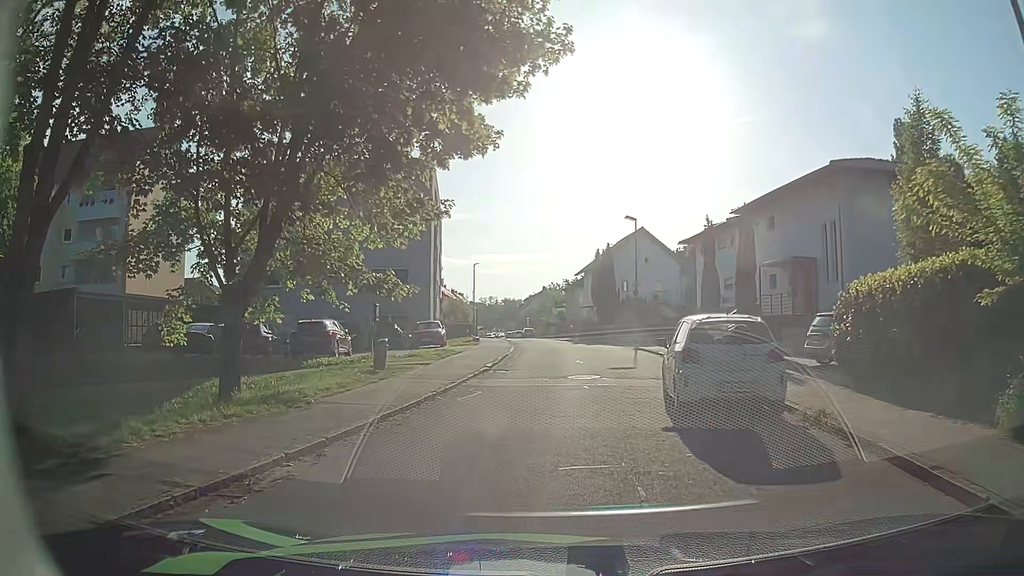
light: Day
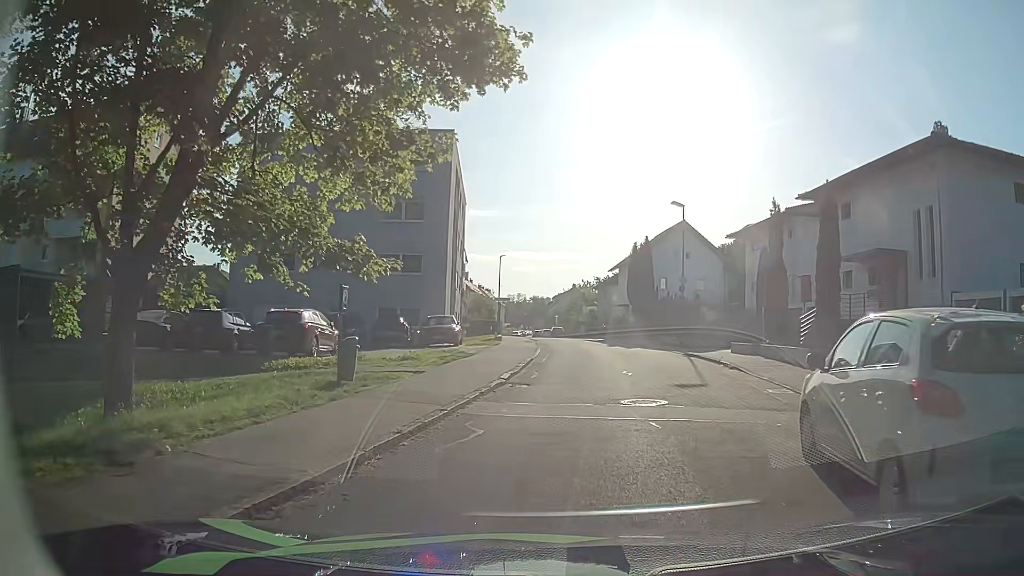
(-0.2, +5.6) m; -3°
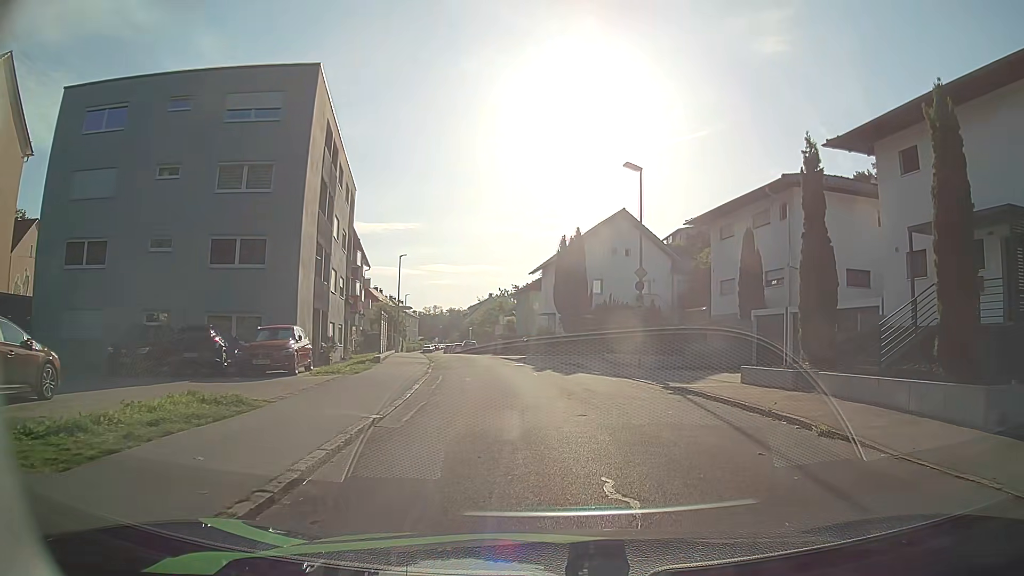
(+0.7, +11.7) m; +8°
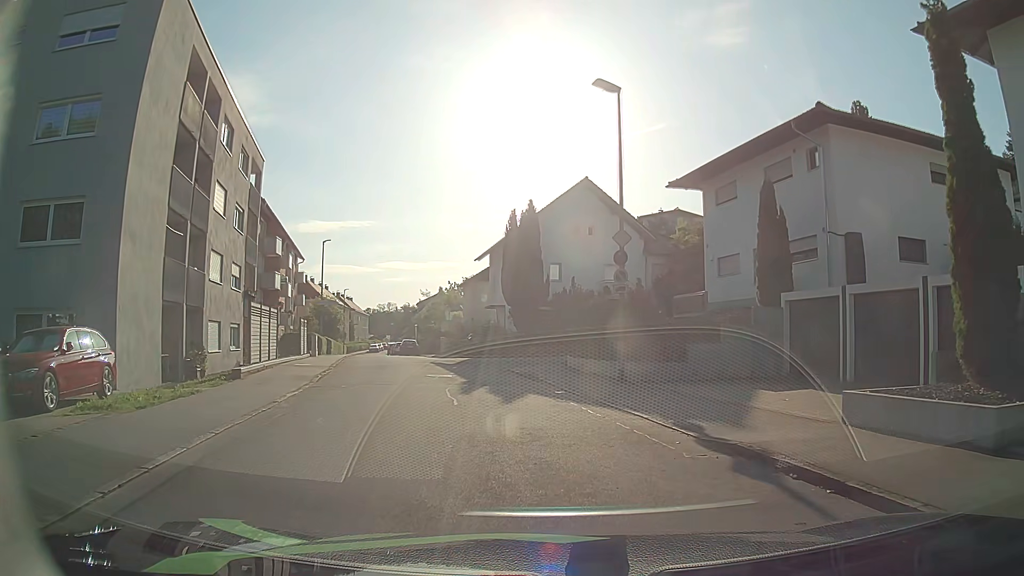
(+0.4, +9.0) m; +3°
(0, +10) (-2, +20) (-5, +29) (-8, +39) (-11, +48) (-15, +58) (-17, +67) (-20, +77) (-22, +87) (-24, +97) m
